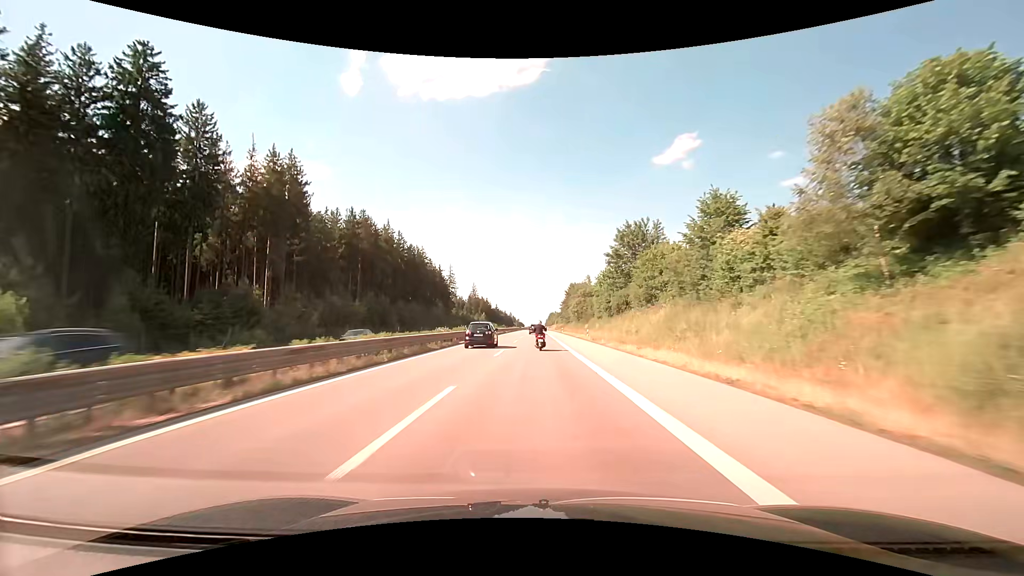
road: trunk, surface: asphalt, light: Day
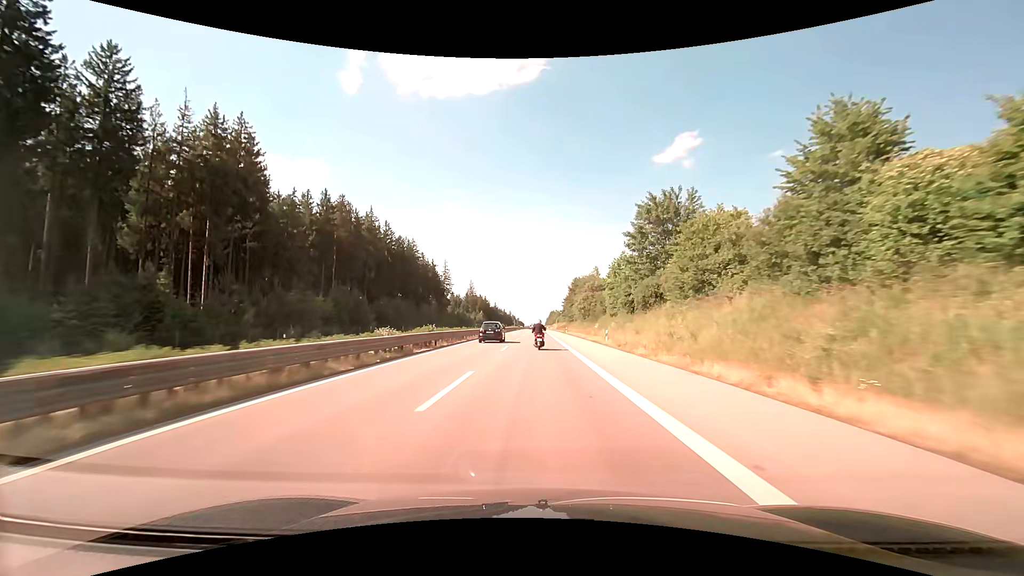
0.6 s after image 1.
(0.0, +14.2) m; 0°
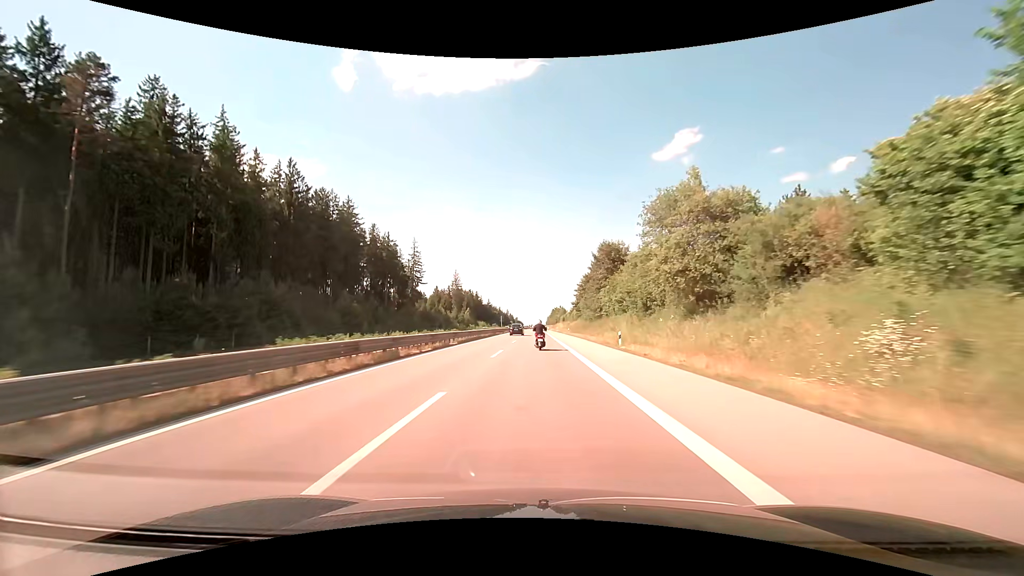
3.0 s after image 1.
(-0.1, +56.9) m; 0°
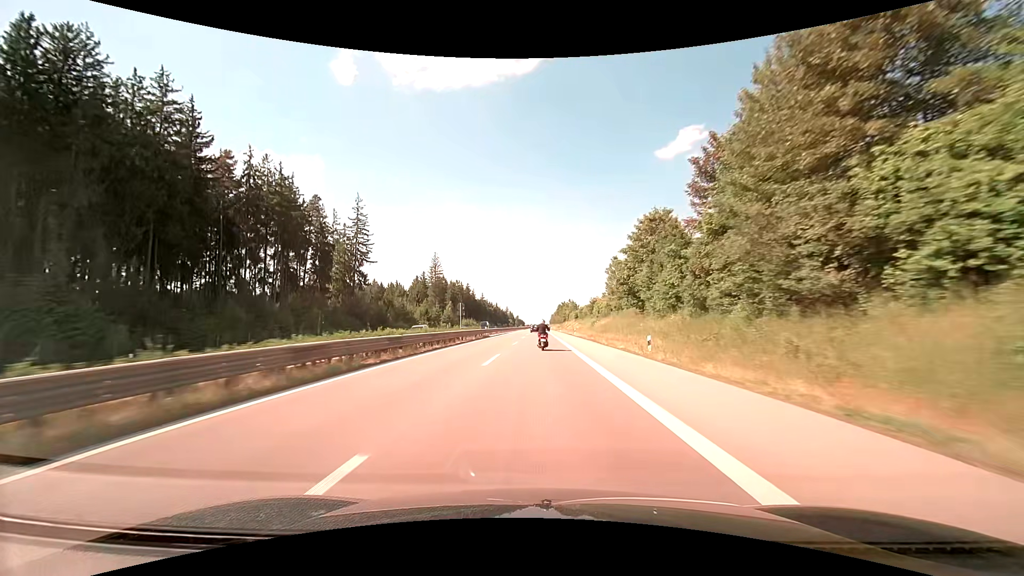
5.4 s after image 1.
(0.0, +57.2) m; 0°
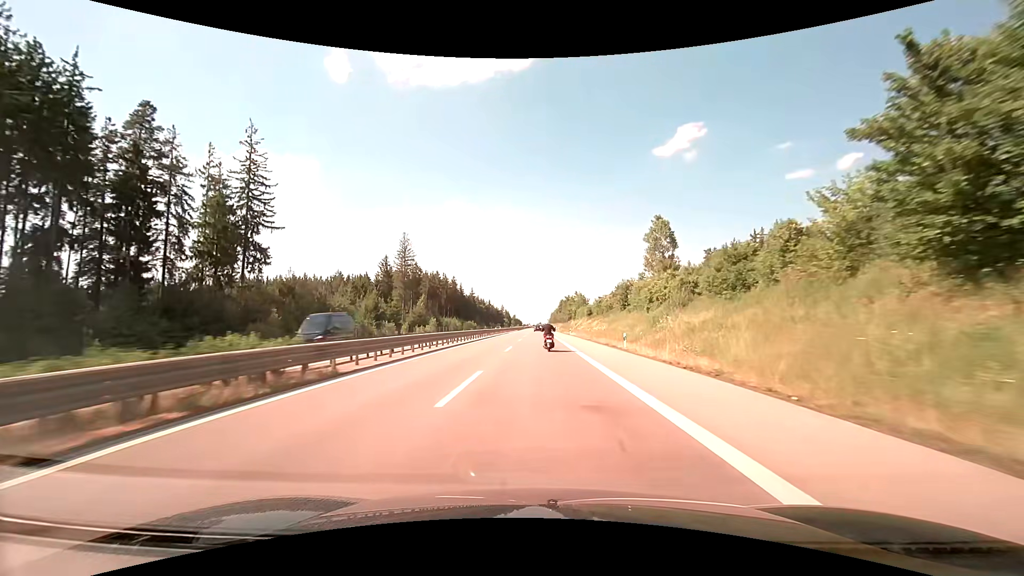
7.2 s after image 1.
(-0.1, +42.8) m; 0°
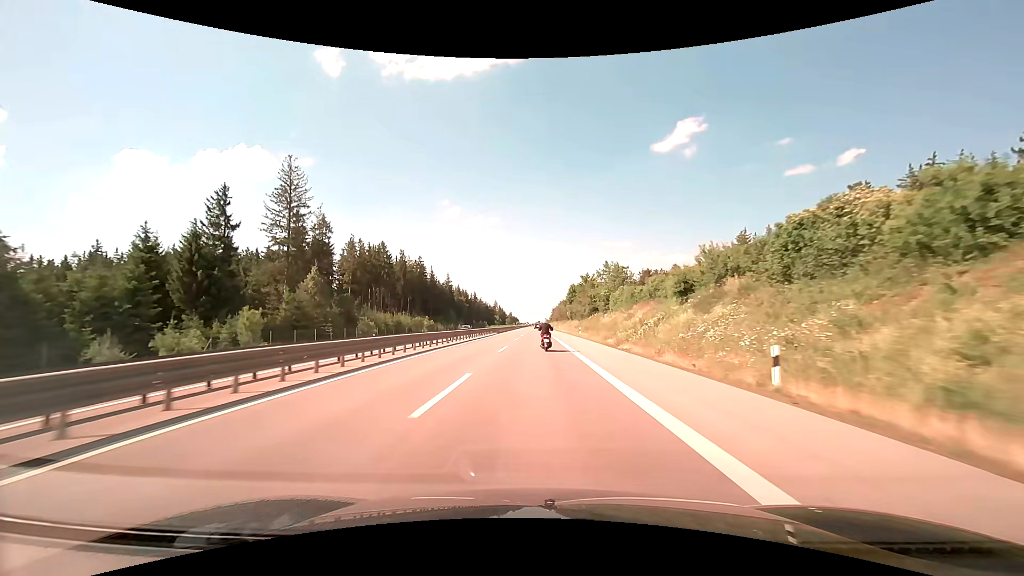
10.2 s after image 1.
(+0.4, +70.8) m; 0°
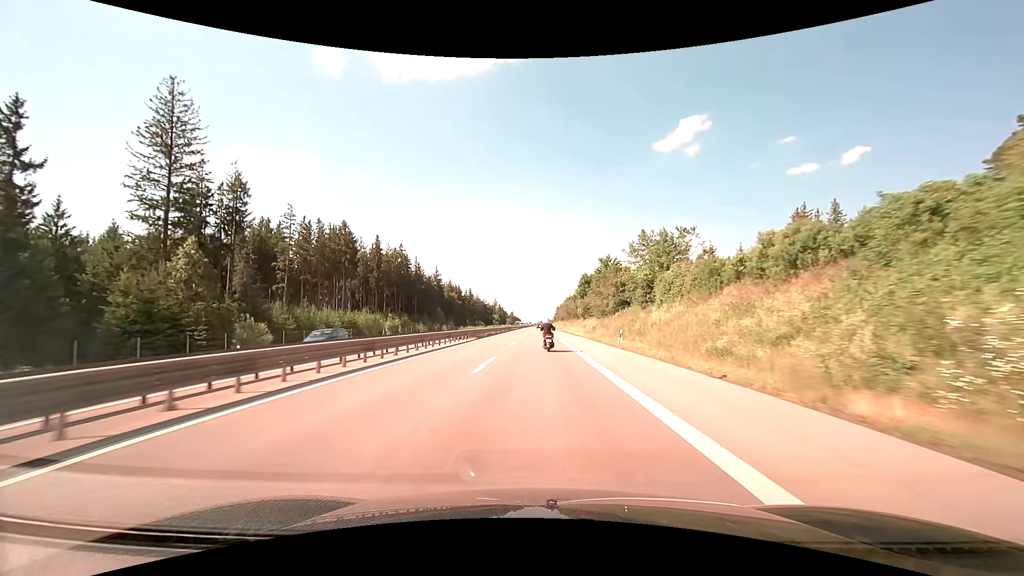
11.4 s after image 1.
(0.0, +28.1) m; 0°
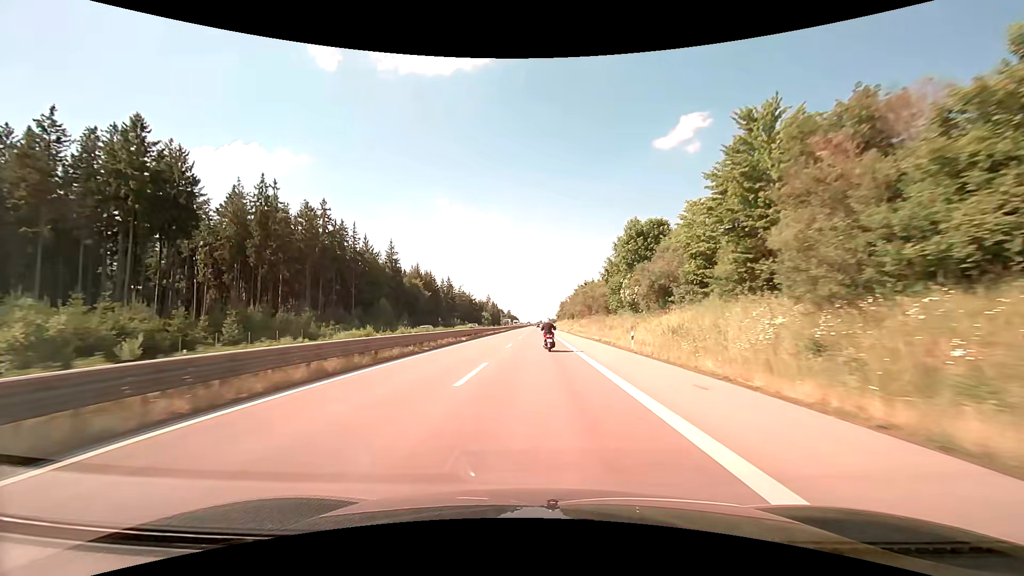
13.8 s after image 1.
(+0.1, +55.5) m; 0°
(0, +10) (0, +20) (0, +30) (0, +40) (0, +50) (0, +60) (0, +70) (0, +80) (0, +90) (0, +100) m
